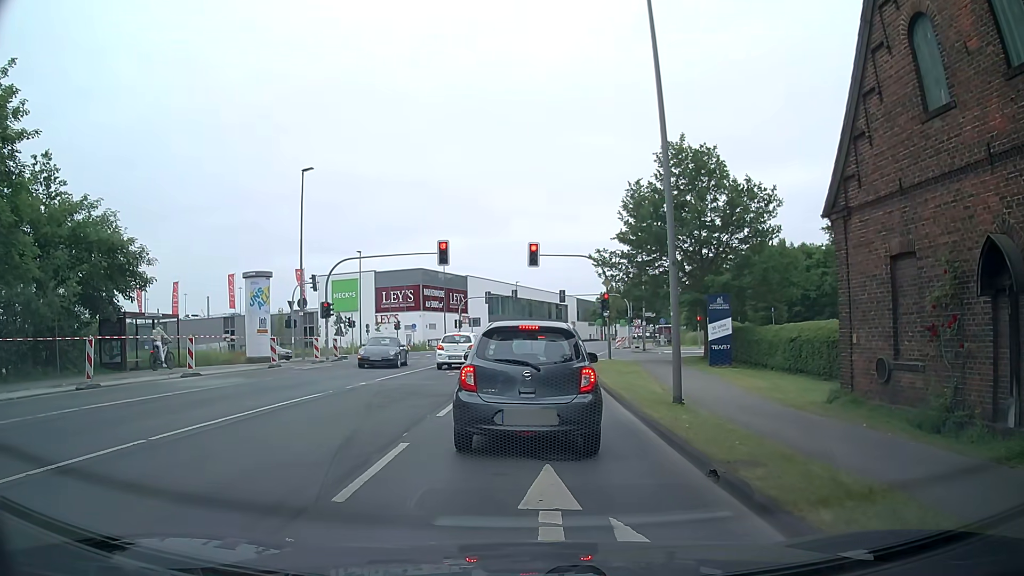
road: secondary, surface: asphalt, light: Day
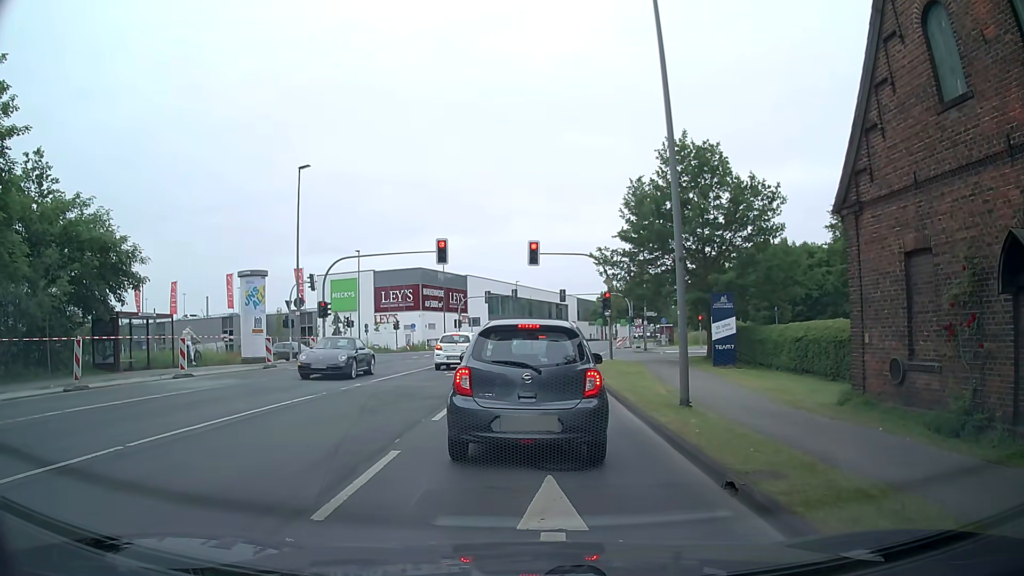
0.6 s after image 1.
(0.0, +0.6) m; 0°
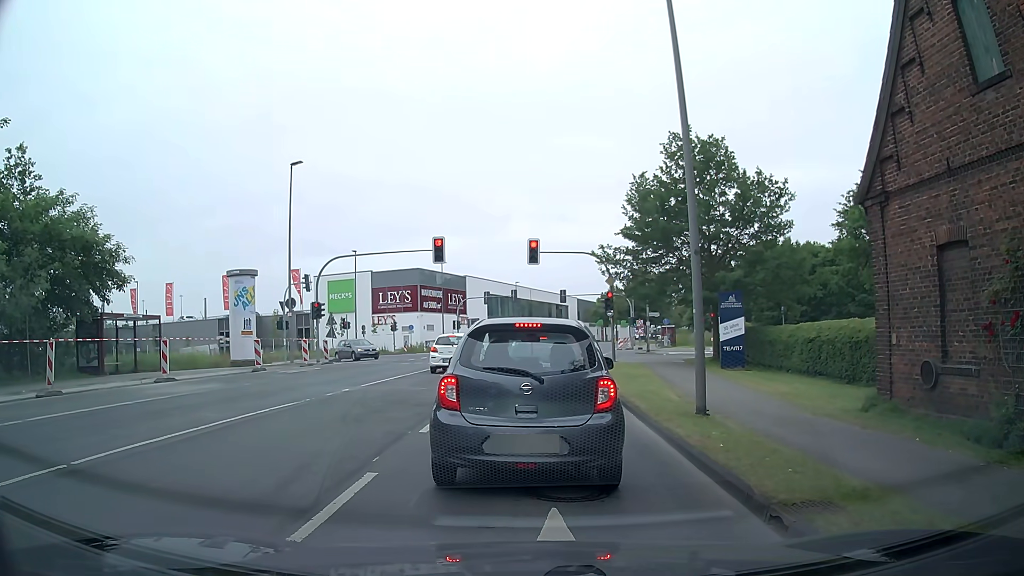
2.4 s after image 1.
(0.0, +1.2) m; 0°
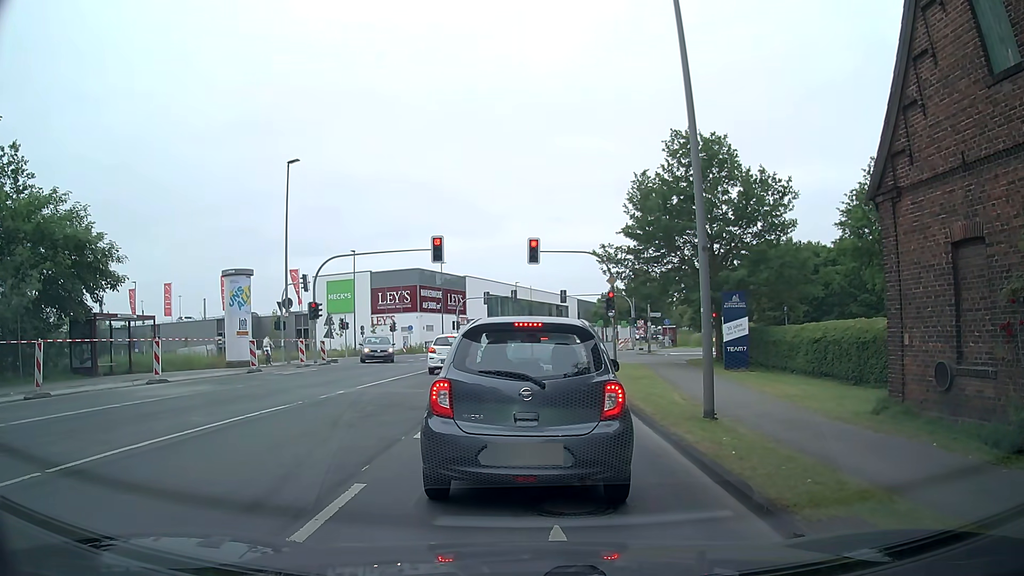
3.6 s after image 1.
(0.0, +0.5) m; 0°
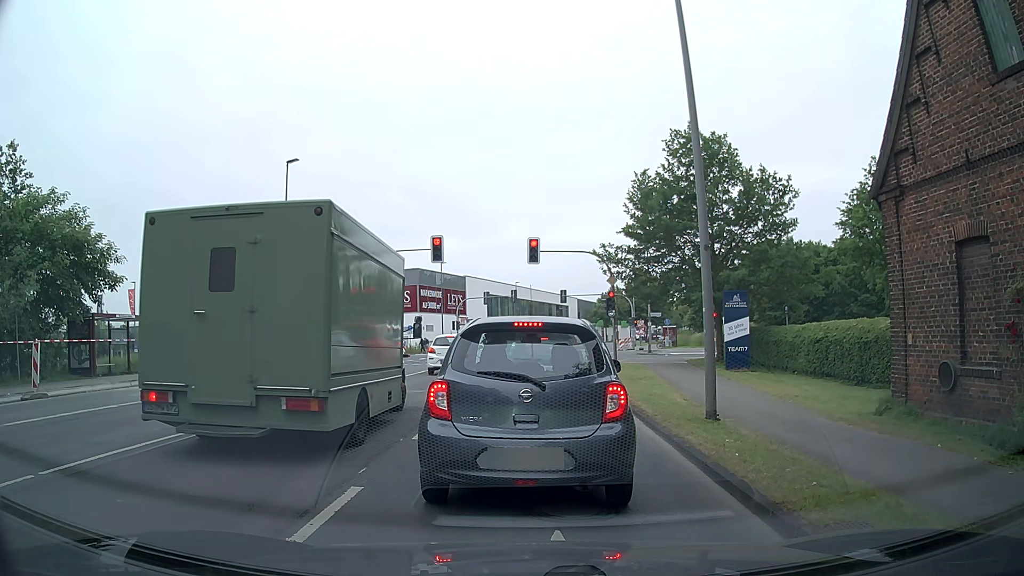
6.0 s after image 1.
(0.0, +0.2) m; 0°
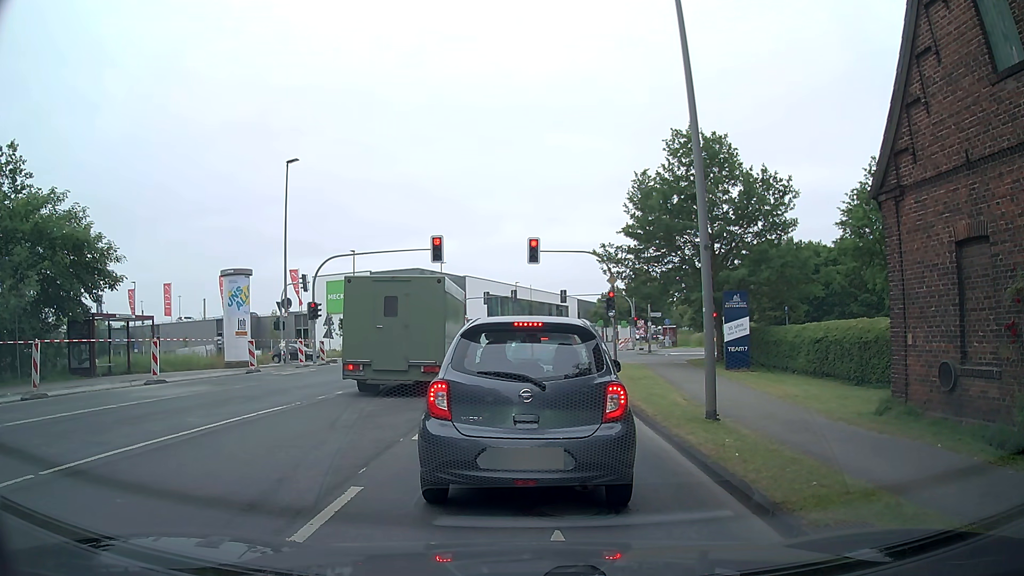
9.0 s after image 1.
(0.0, 0.0) m; 0°
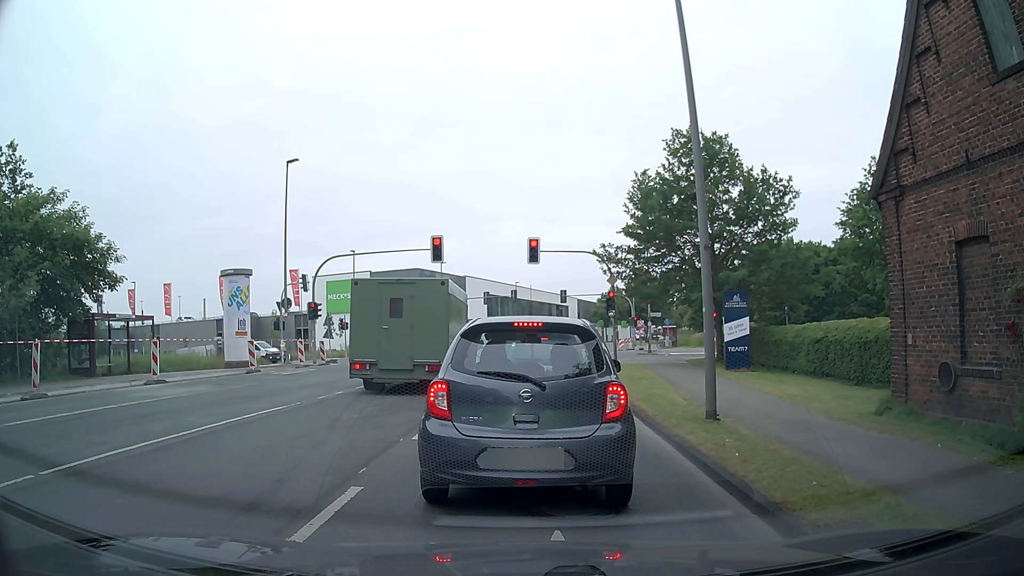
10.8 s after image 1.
(0.0, 0.0) m; 0°
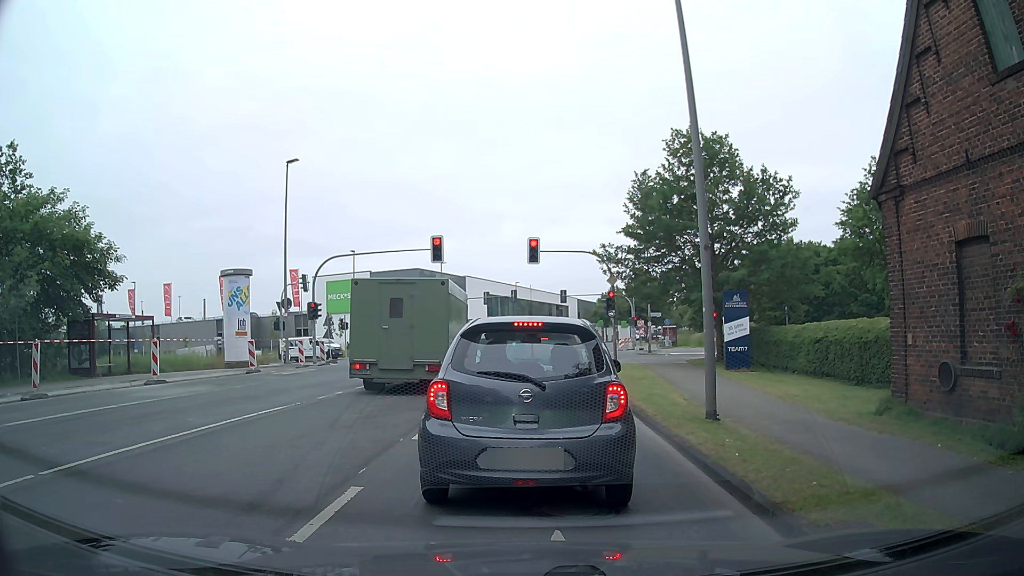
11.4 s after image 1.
(0.0, 0.0) m; 0°
